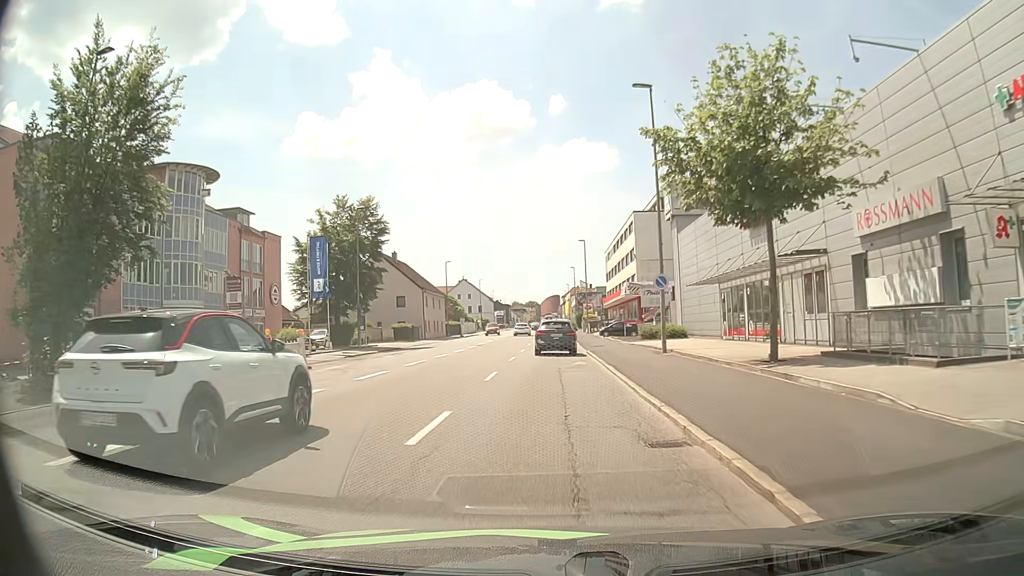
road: tertiary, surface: asphalt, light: Day
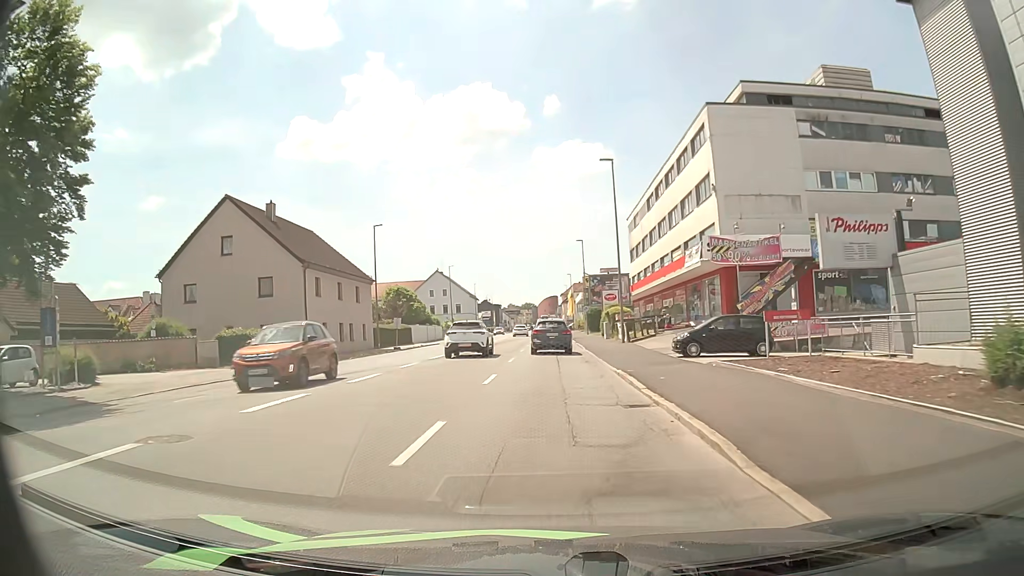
(0.0, +37.1) m; 0°
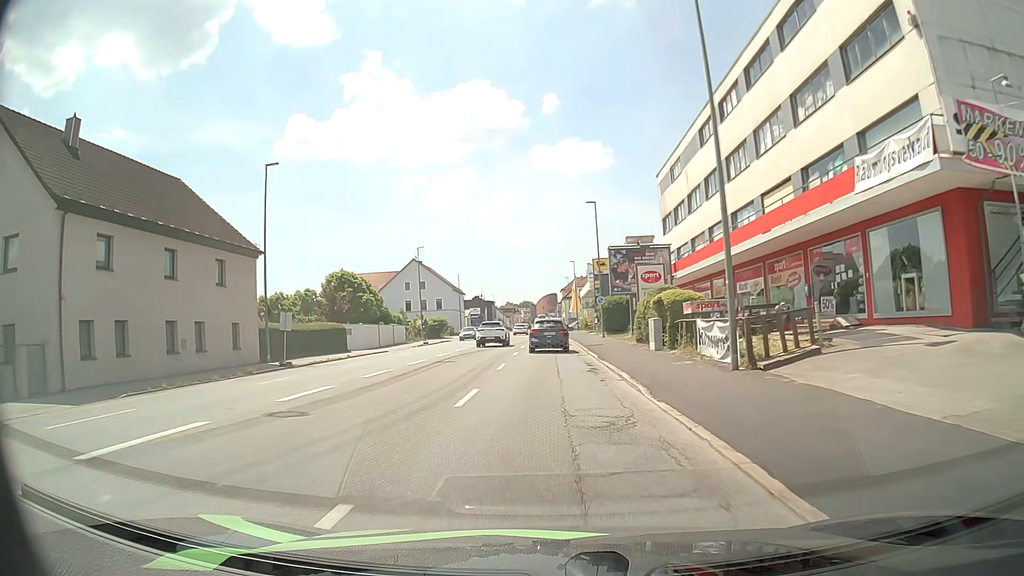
(+0.1, +22.5) m; 0°
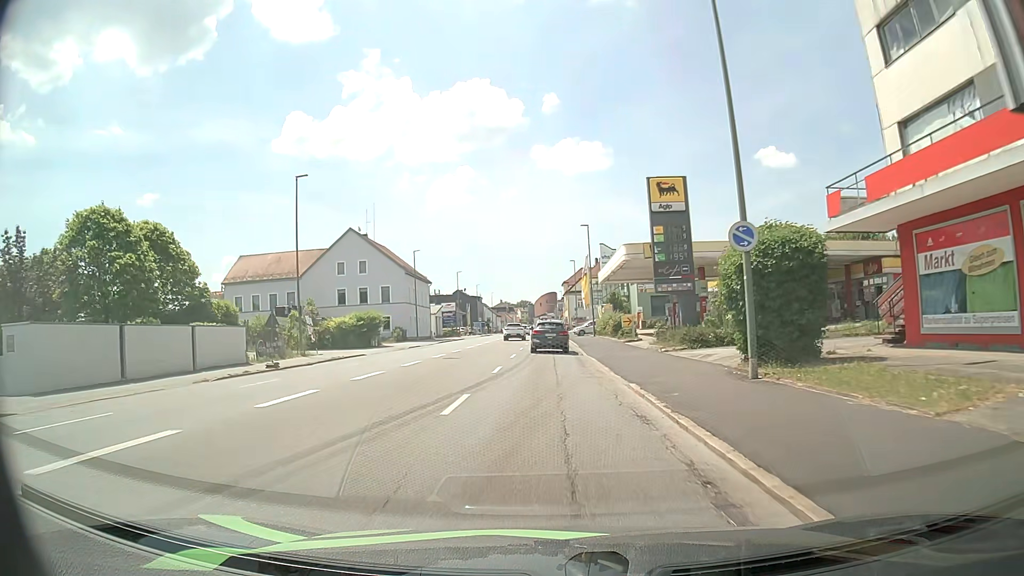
(-0.1, +37.0) m; 0°
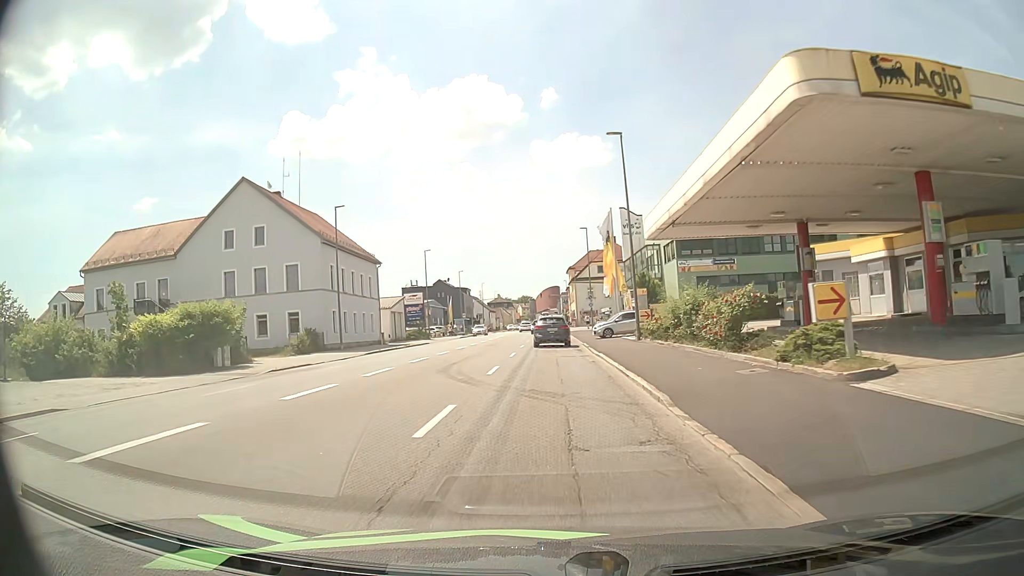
(0.0, +29.3) m; 0°
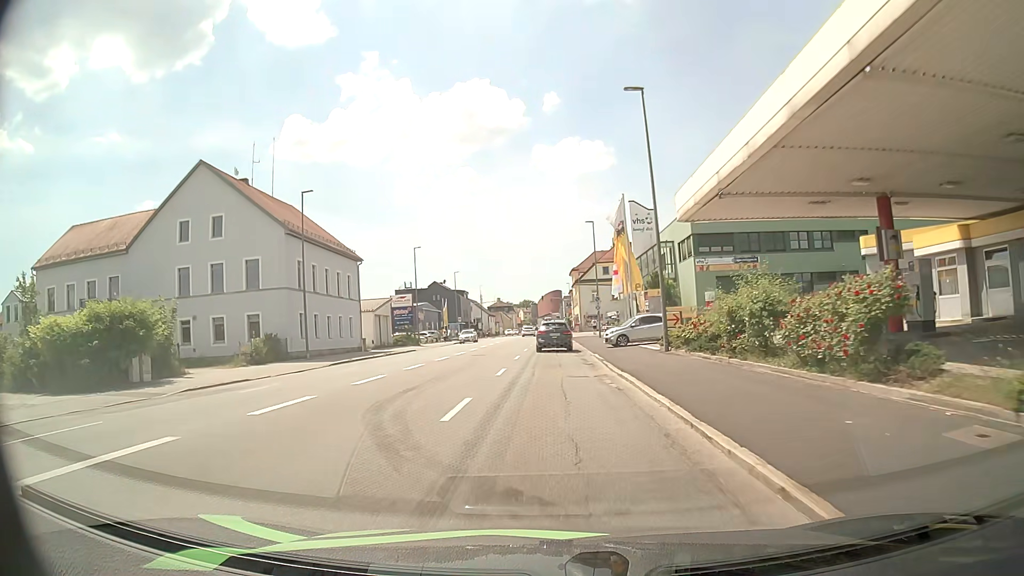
(0.0, +7.3) m; 0°
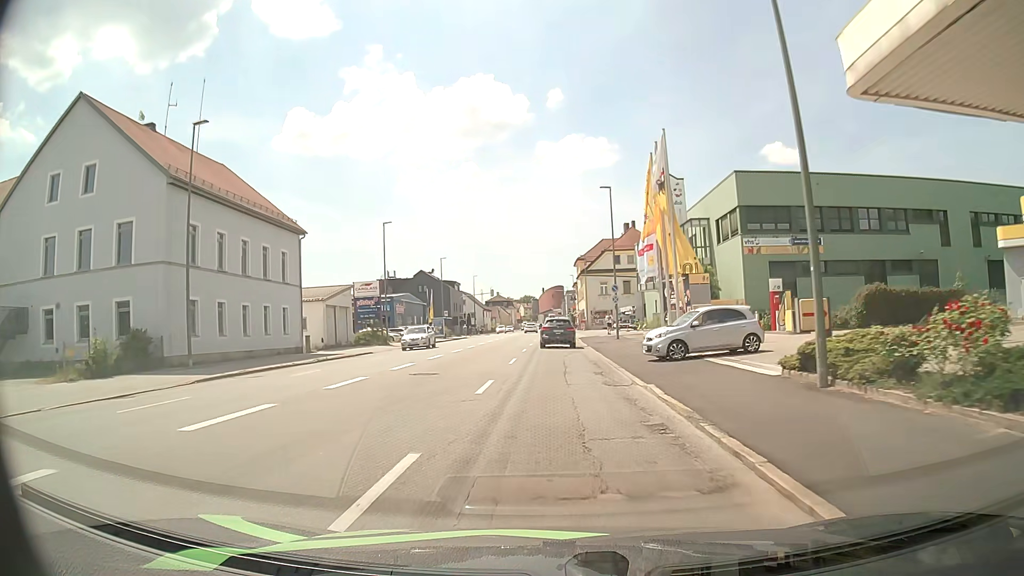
(-0.1, +14.5) m; 0°
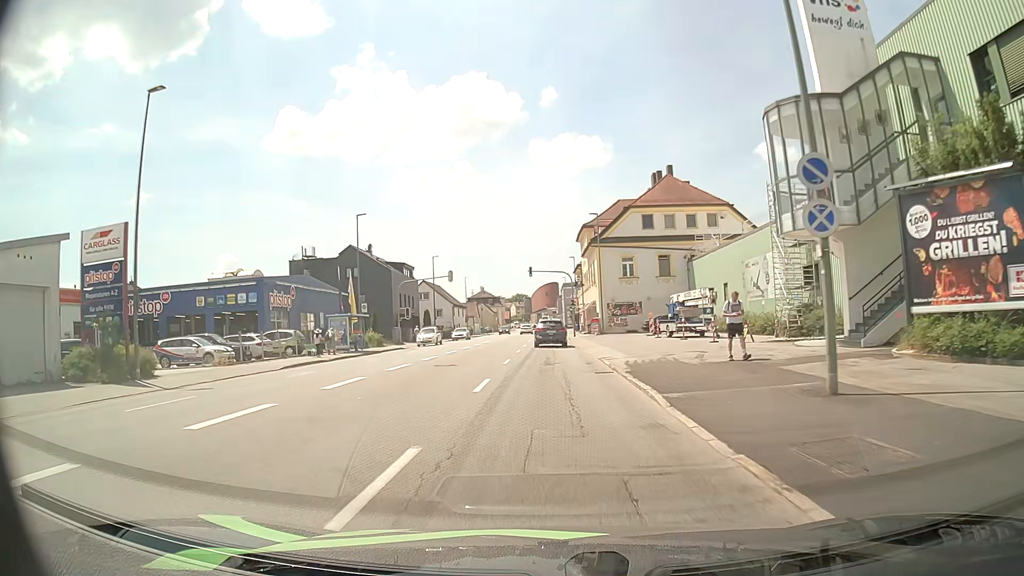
(+0.2, +35.7) m; +1°
(0, +10) (0, +20) (0, +30) (0, +40) (-1, +50) (-1, +60) (-1, +70) (-1, +80) (-1, +90) (-1, +100) m
